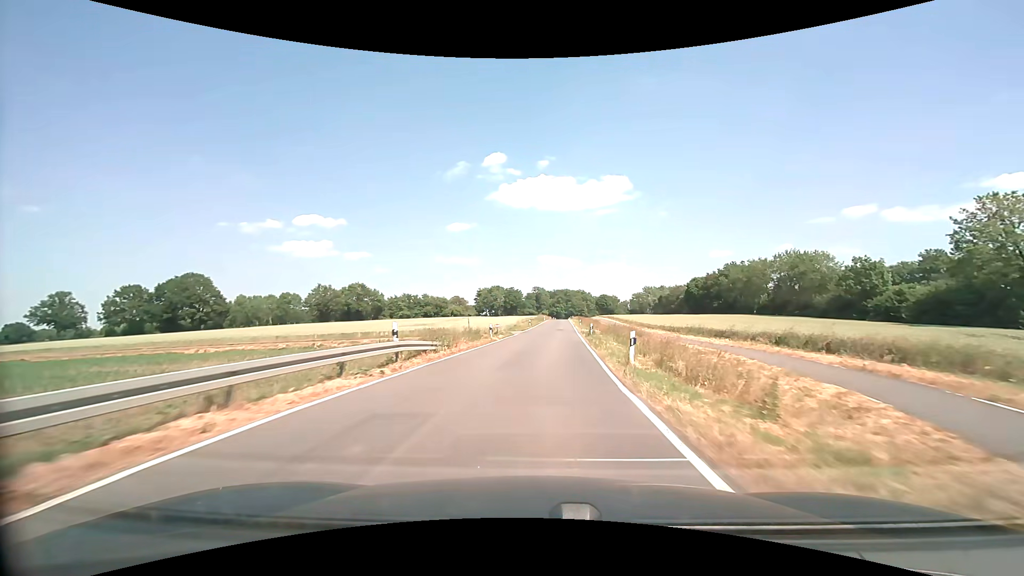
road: tertiary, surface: asphalt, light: Day
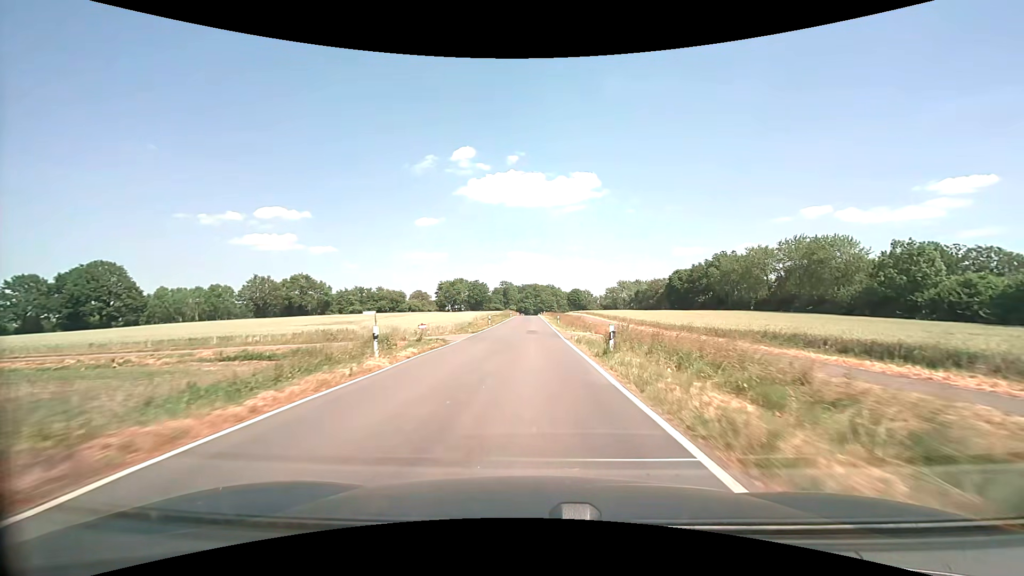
(+0.6, +20.3) m; +3°
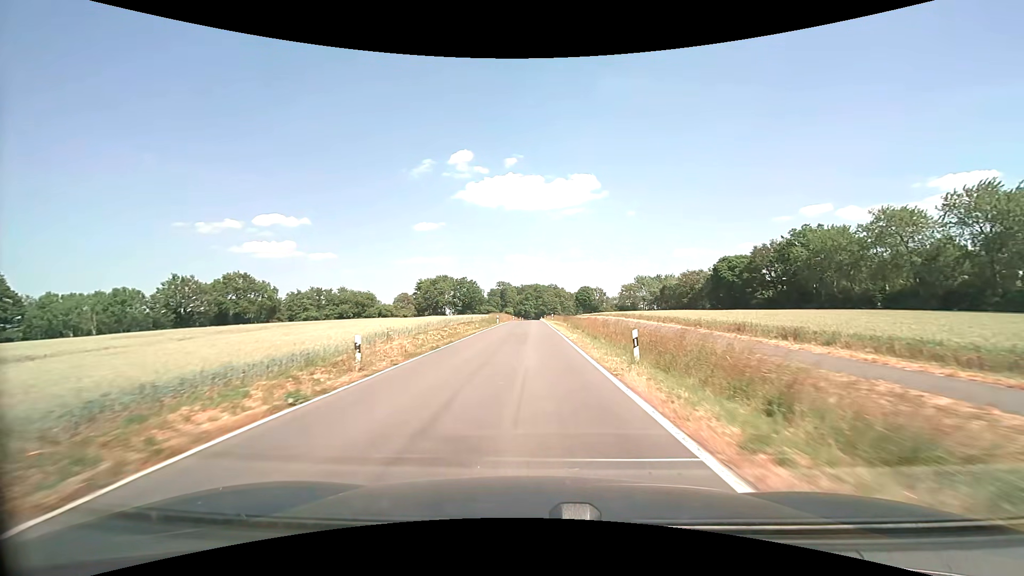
(+0.1, +40.6) m; 0°
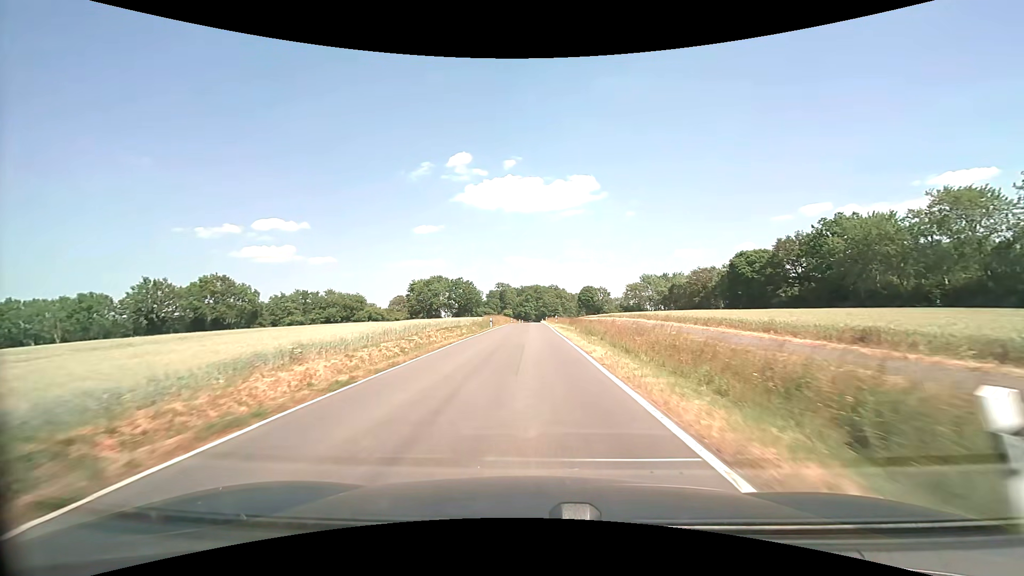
(0.0, +10.2) m; 0°
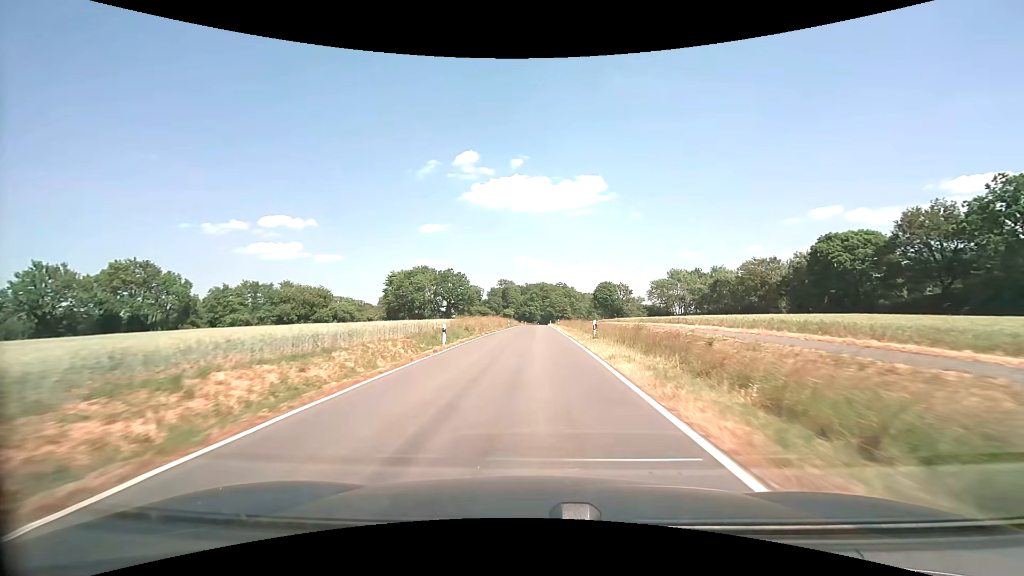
(-0.3, +30.7) m; -1°
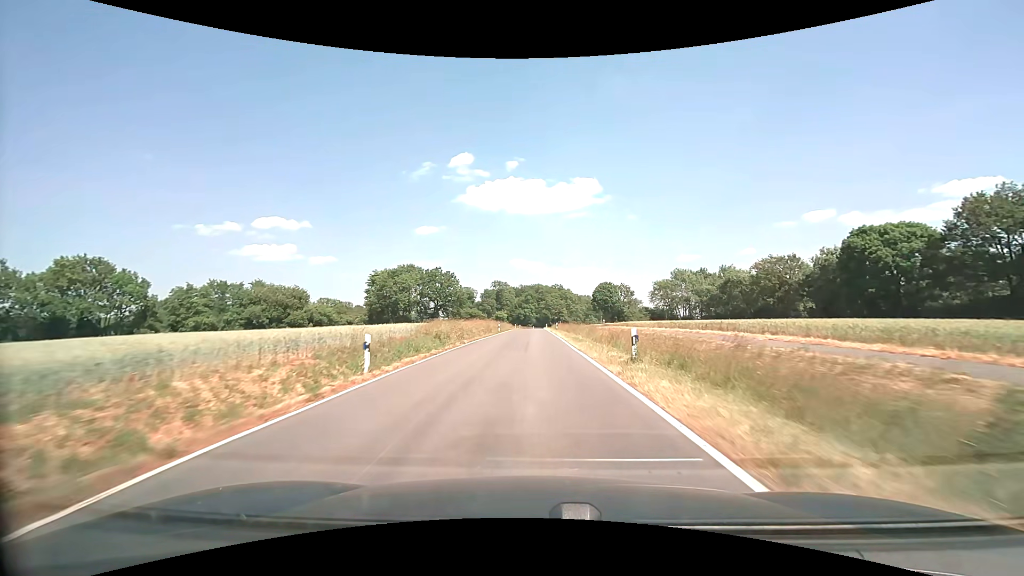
(0.0, +10.2) m; +1°
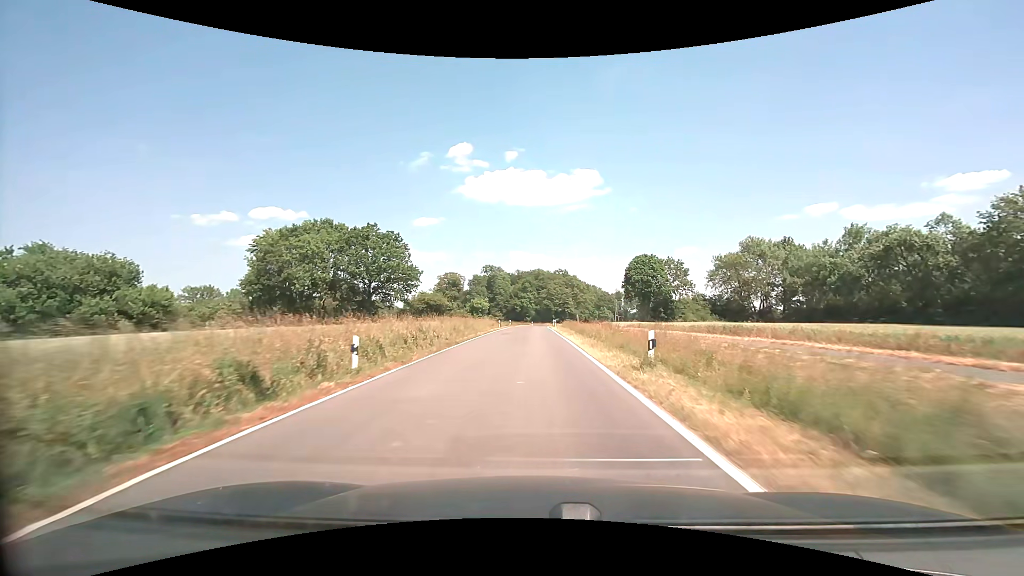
(0.0, +50.3) m; 0°
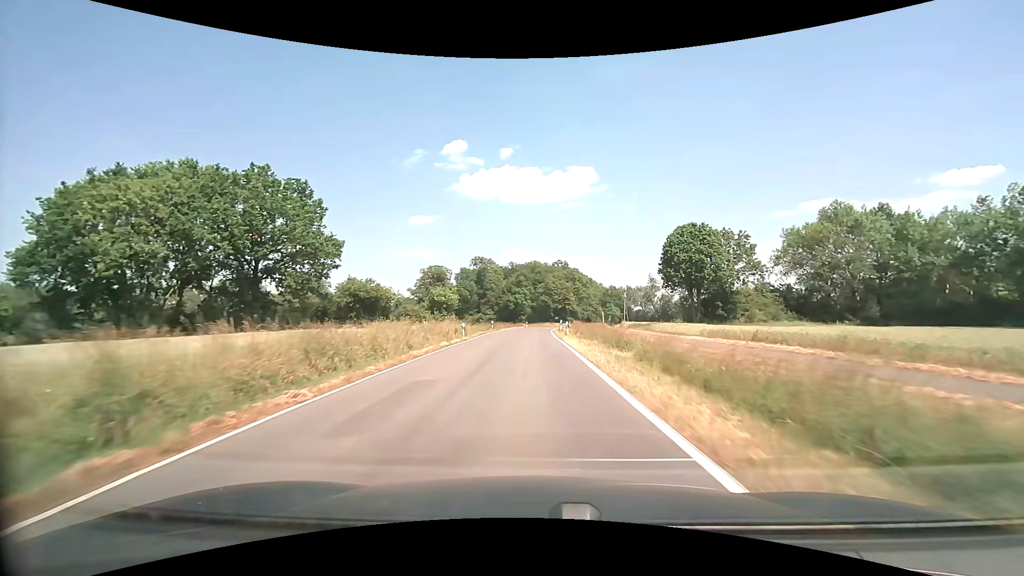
(+0.1, +29.0) m; 0°
(0, +10) (0, +20) (0, +30) (0, +40) (0, +50) (+1, +60) (+2, +70) (+3, +80) (+4, +90) (+6, +100) m
